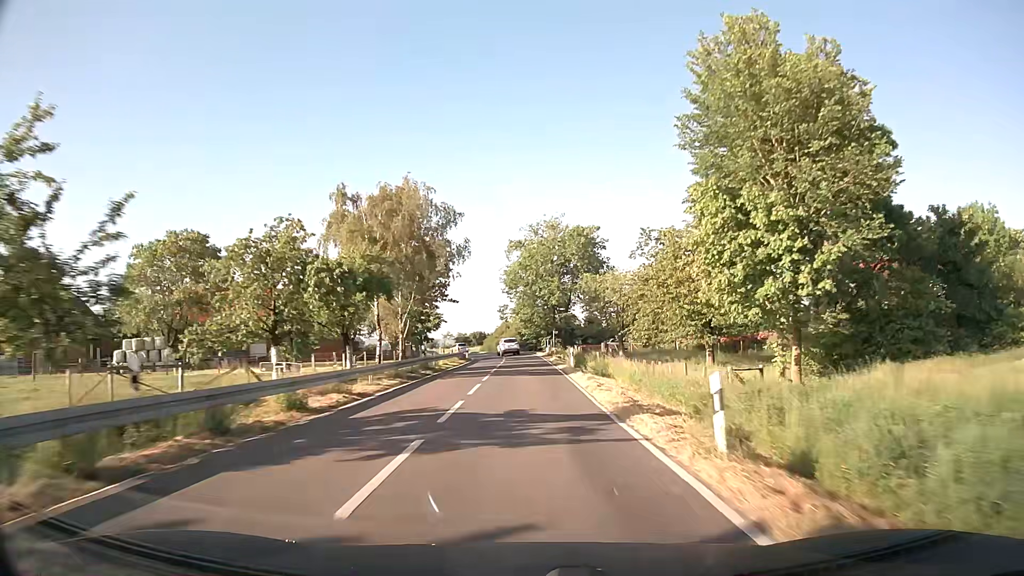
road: secondary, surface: asphalt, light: Day
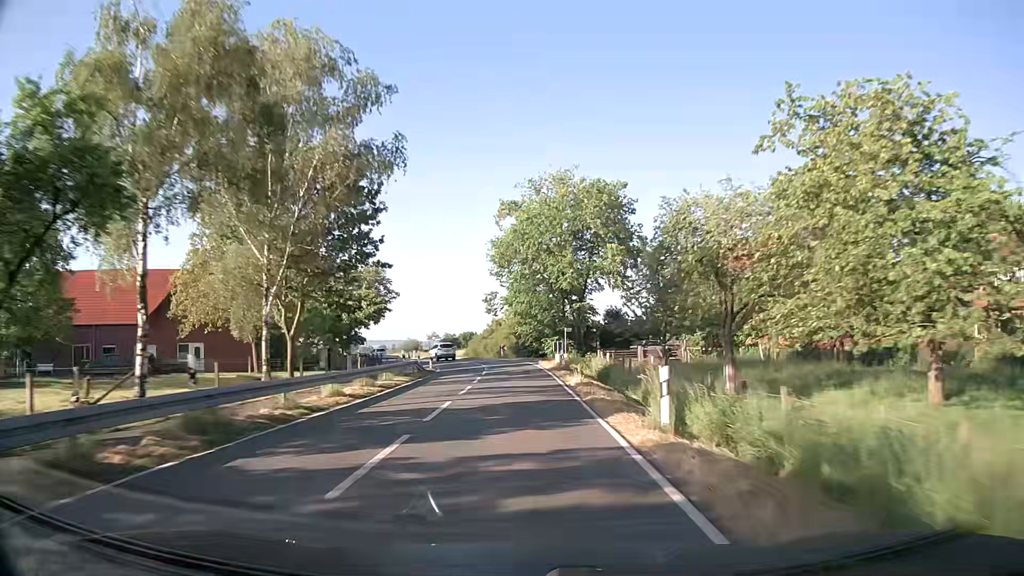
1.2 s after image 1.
(+0.1, +23.9) m; 0°
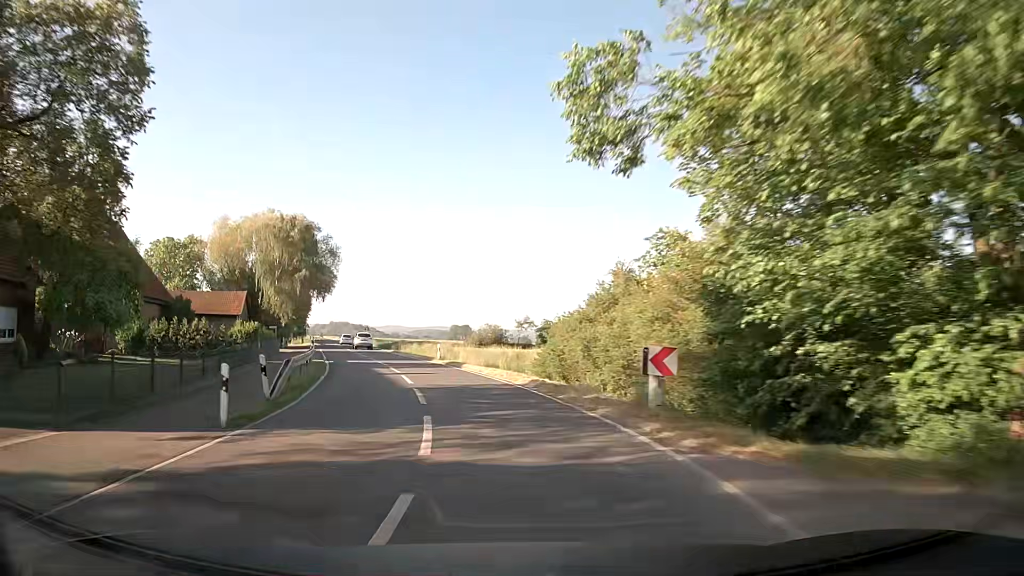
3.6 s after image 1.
(-2.0, +46.7) m; -10°
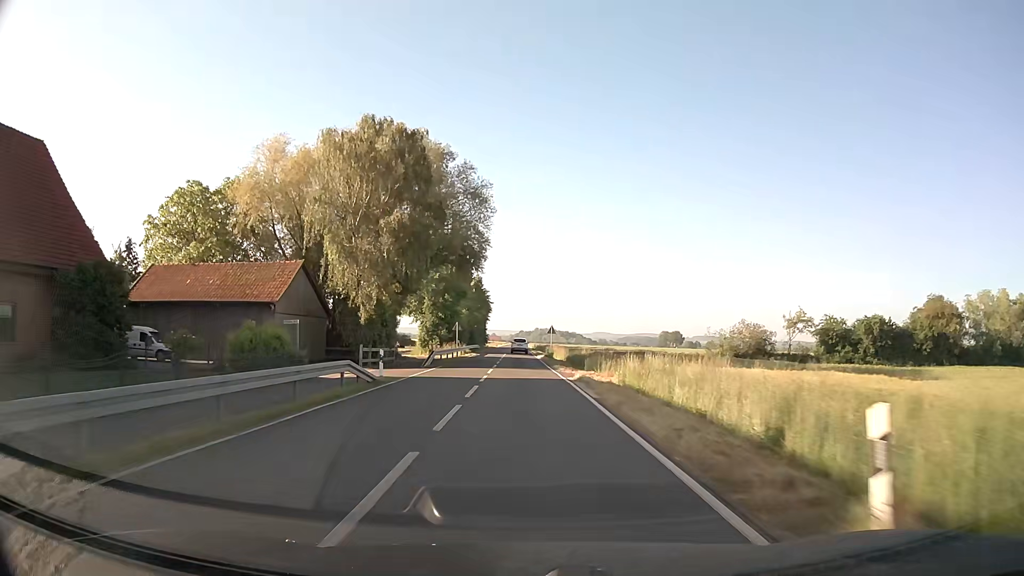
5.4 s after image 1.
(-5.8, +34.2) m; -18°
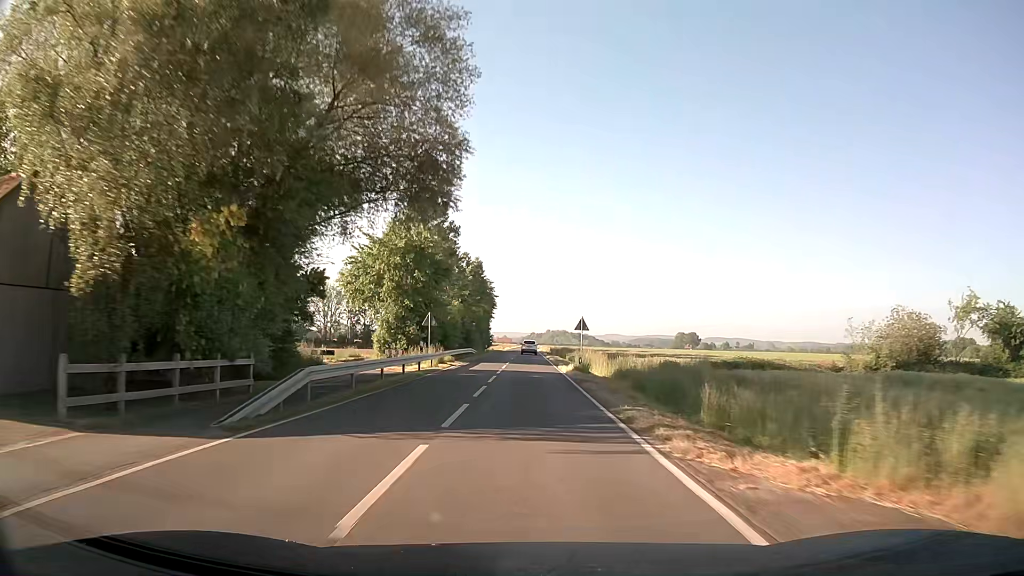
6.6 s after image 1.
(-0.2, +24.1) m; -1°
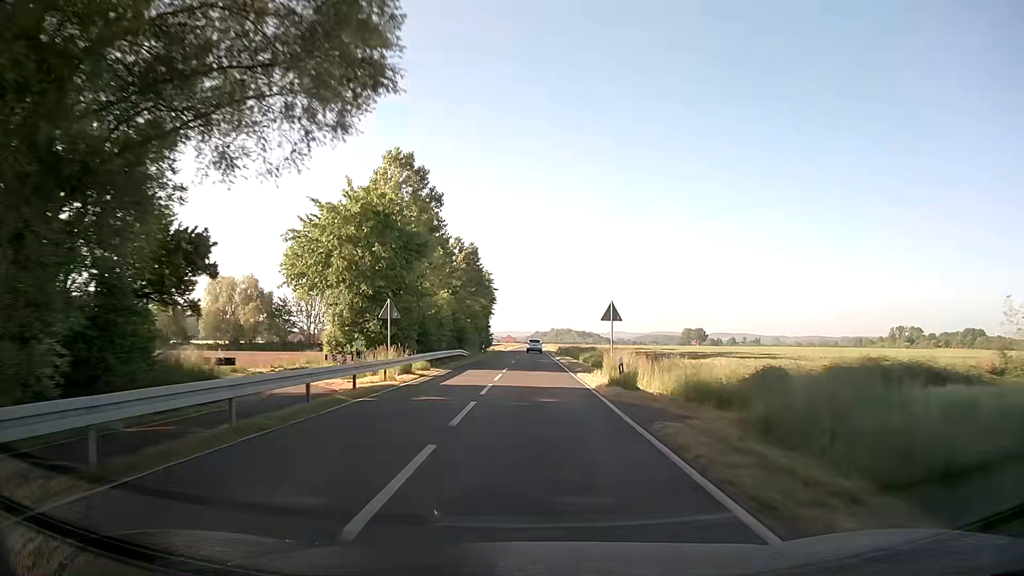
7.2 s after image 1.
(0.0, +12.4) m; 0°
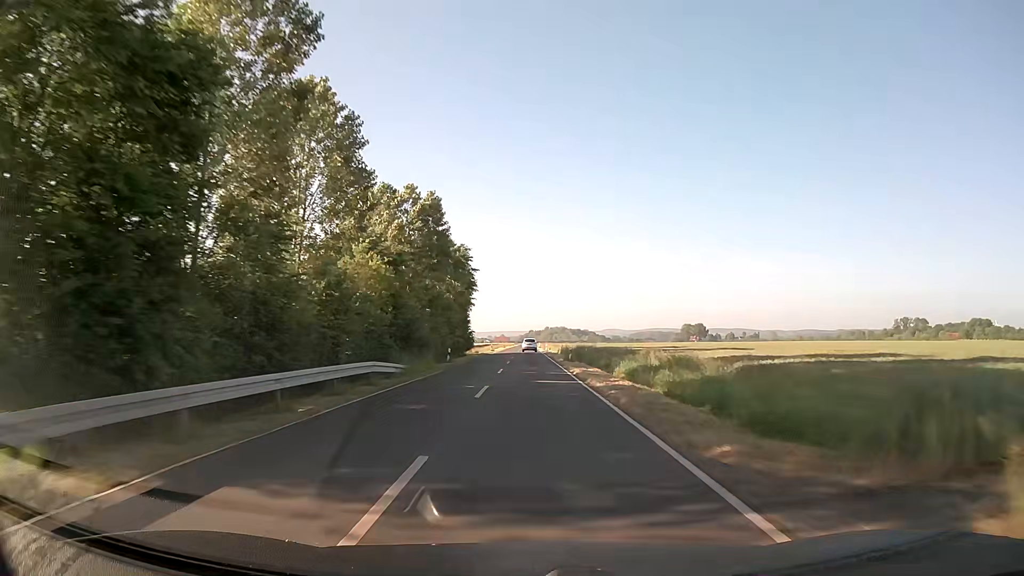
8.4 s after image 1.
(0.0, +25.6) m; 0°
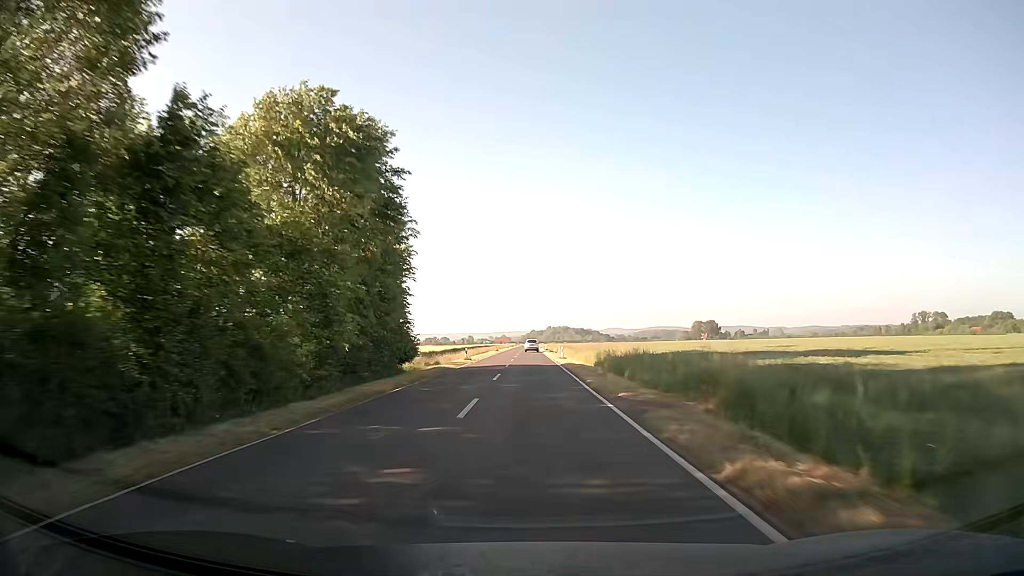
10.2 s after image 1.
(-0.1, +40.2) m; 0°
